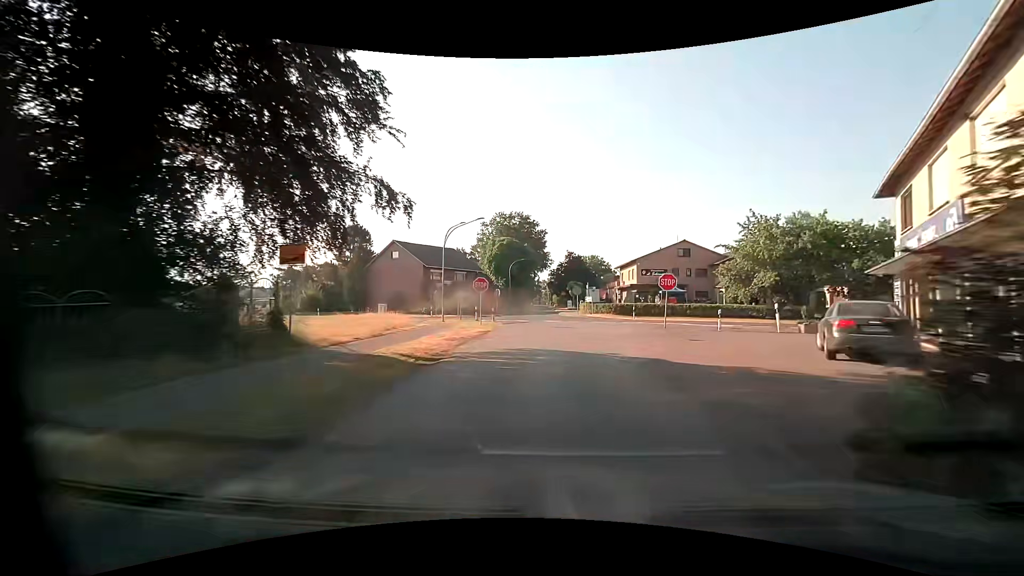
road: unclassified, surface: asphalt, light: Day
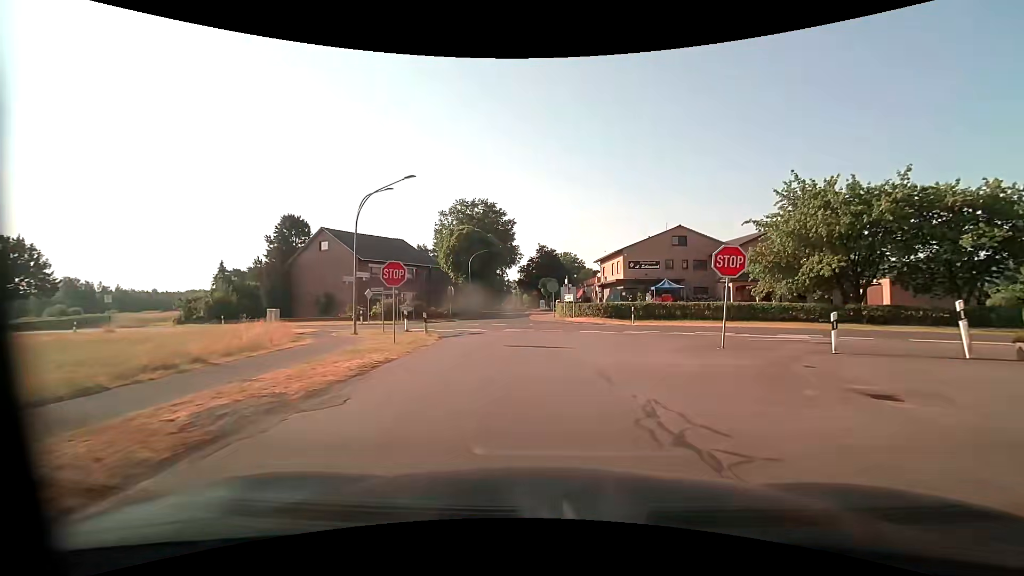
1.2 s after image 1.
(+0.3, +12.4) m; +3°
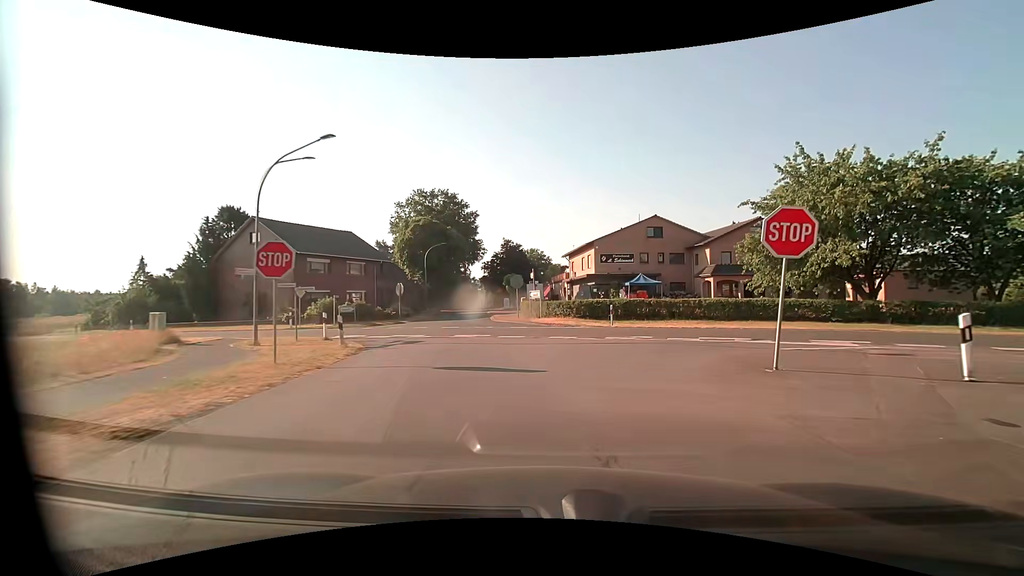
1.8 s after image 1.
(+0.1, +5.5) m; +4°
